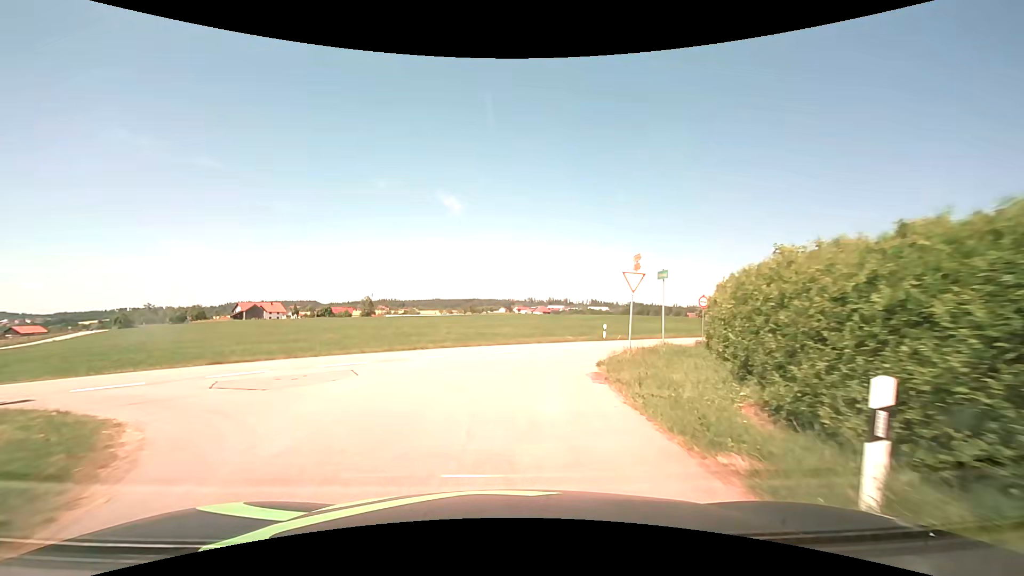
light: Day
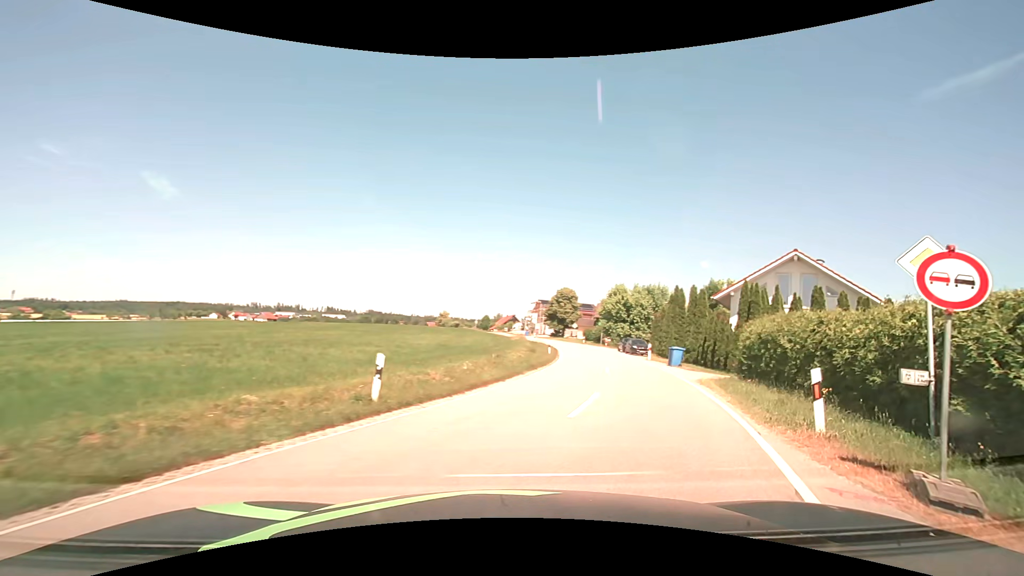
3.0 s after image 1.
(+2.9, +22.7) m; +28°
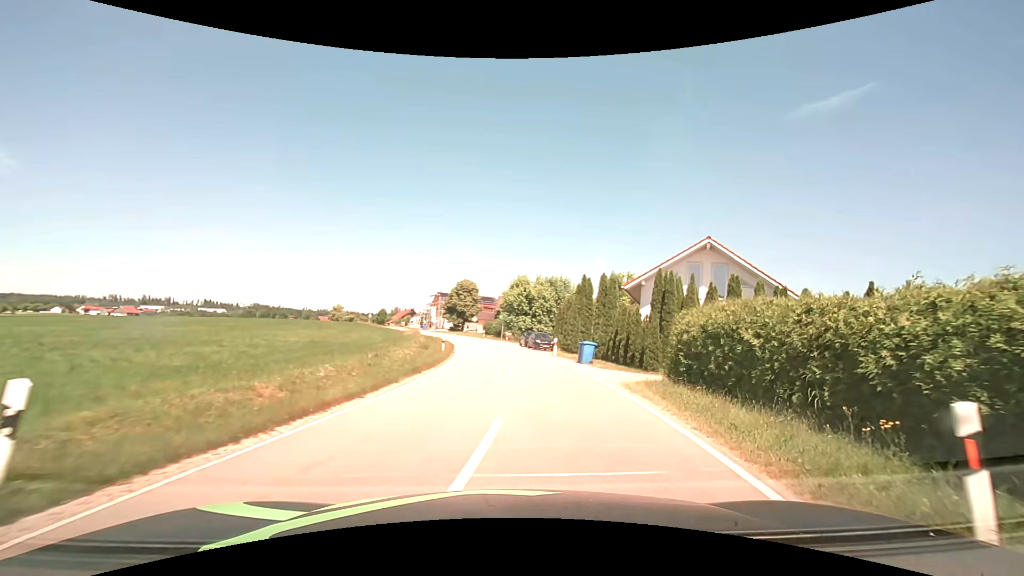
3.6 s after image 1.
(+0.6, +4.8) m; +13°
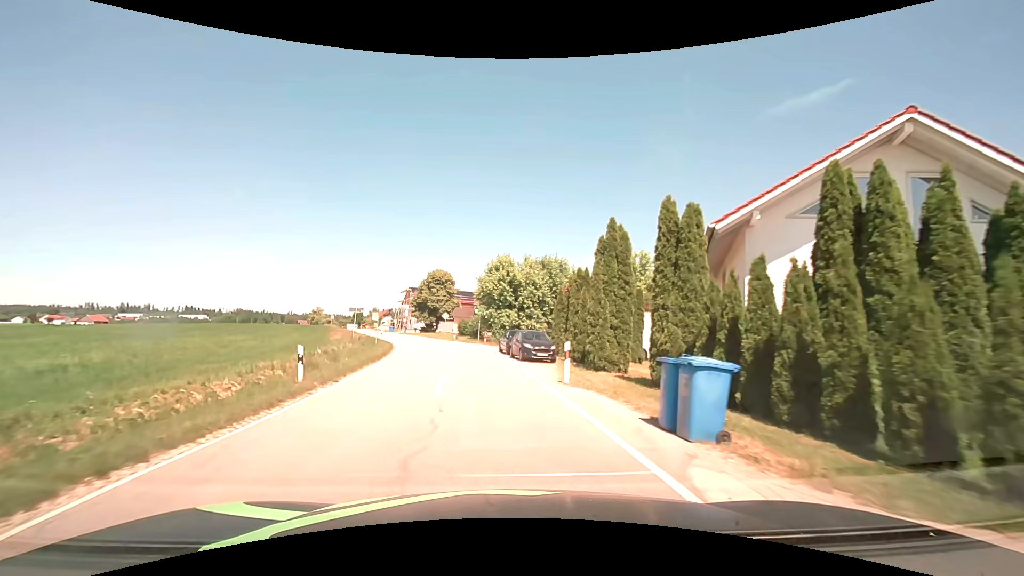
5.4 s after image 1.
(+1.0, +17.8) m; +1°
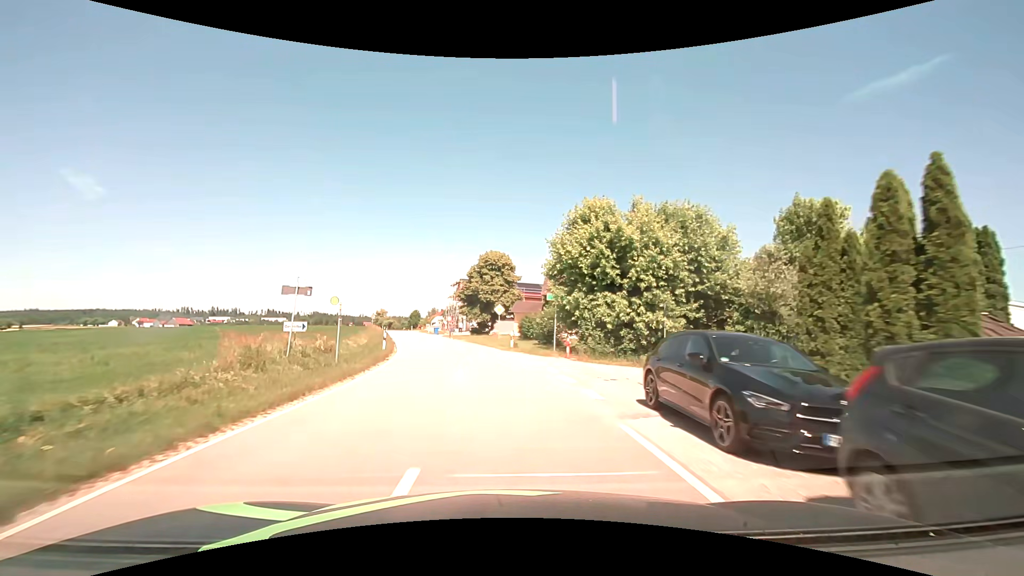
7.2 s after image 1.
(-1.6, +22.2) m; -8°
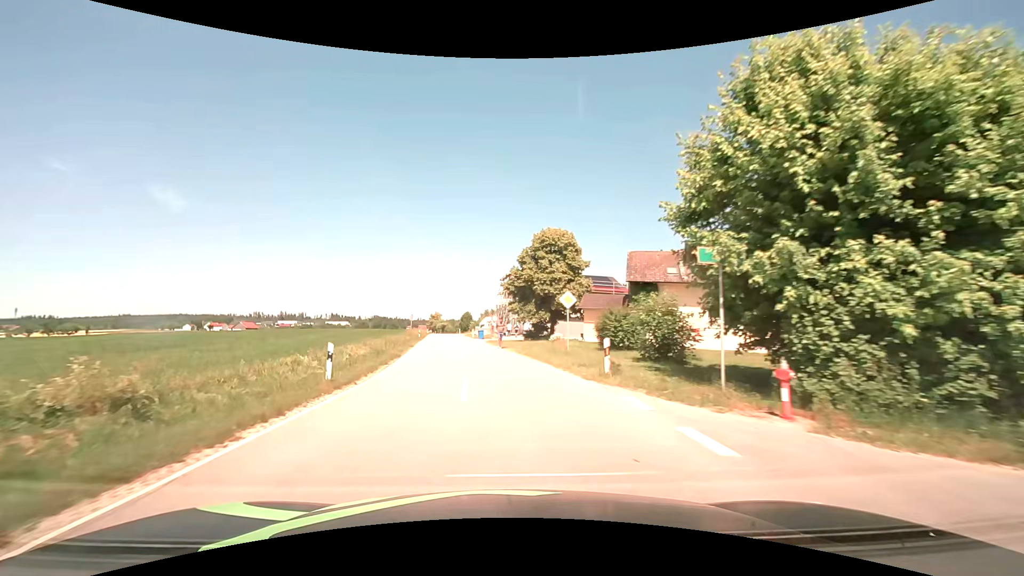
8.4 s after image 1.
(-0.6, +15.7) m; -6°
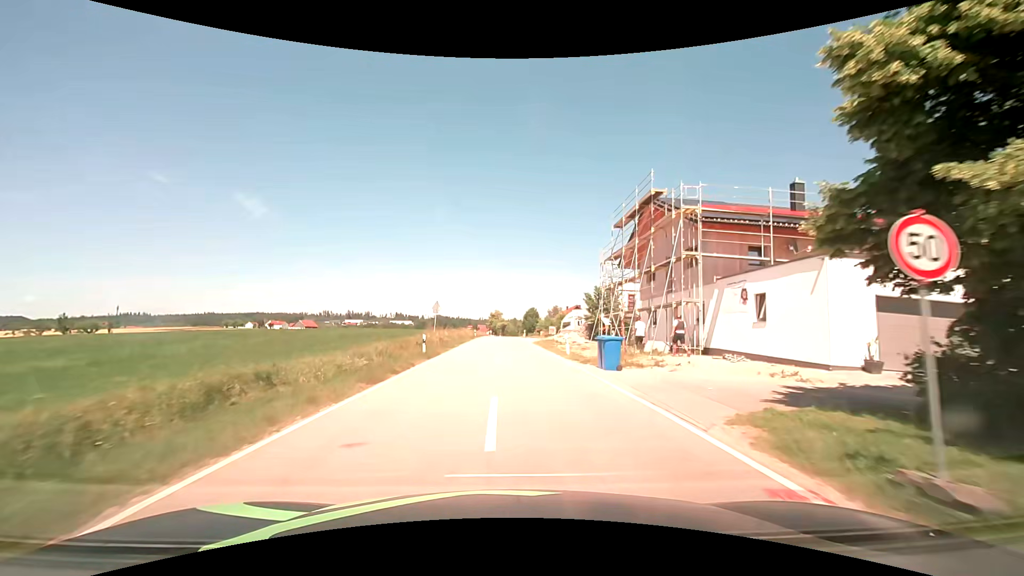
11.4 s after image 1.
(-4.2, +40.1) m; -7°
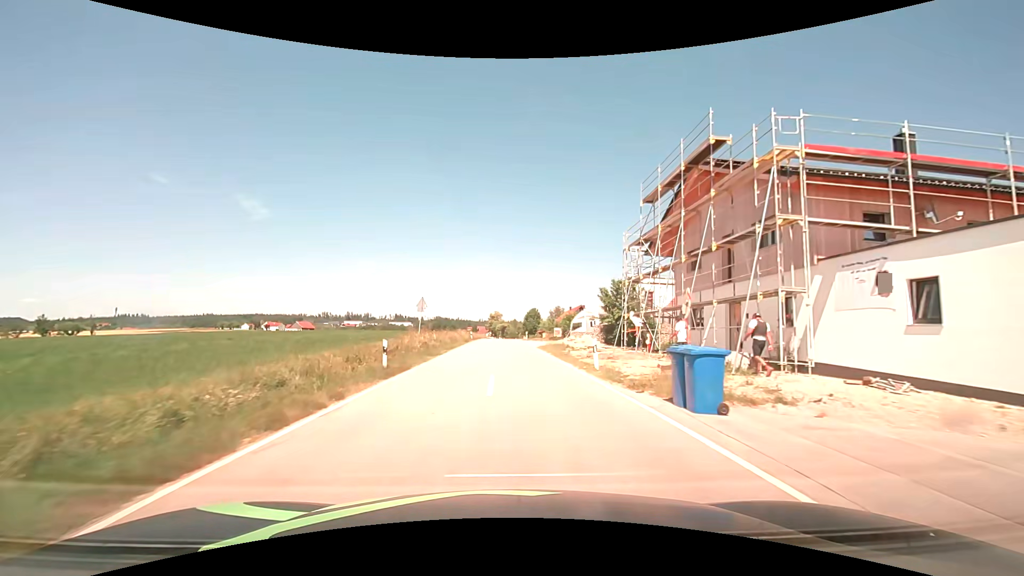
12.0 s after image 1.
(0.0, +7.5) m; 0°
(0, +10) (0, +20) (0, +30) (0, +40) (0, +50) (0, +60) (0, +70) (0, +80) (0, +90) (+1, +100) m
